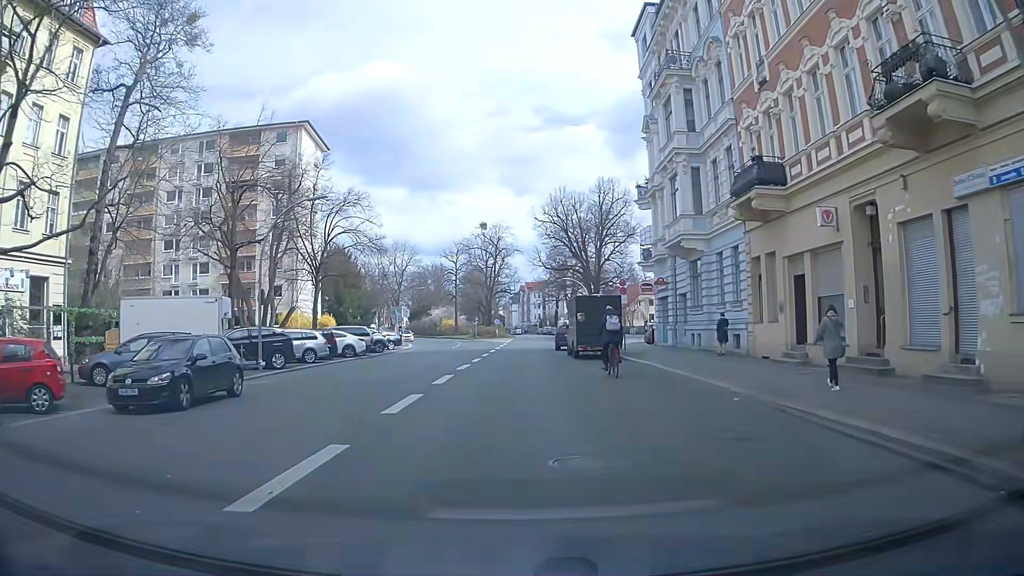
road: secondary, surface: asphalt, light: Day
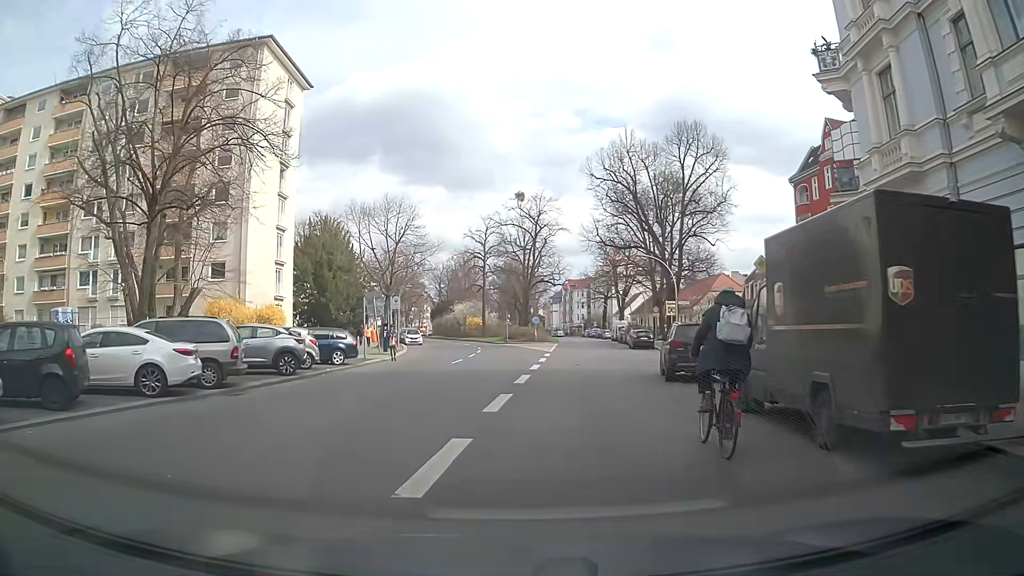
(-0.6, +23.4) m; -4°
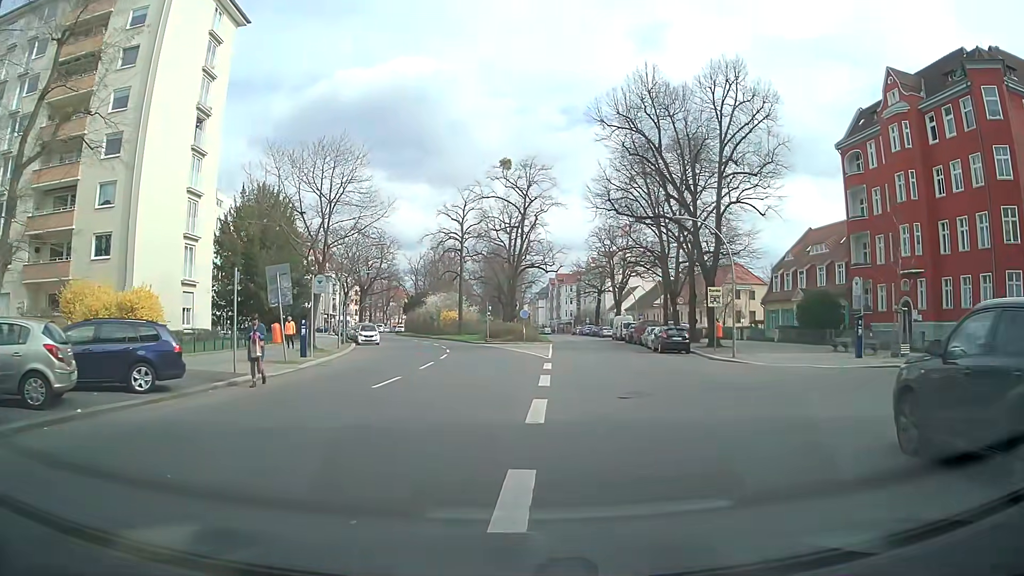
(+0.2, +14.4) m; +2°
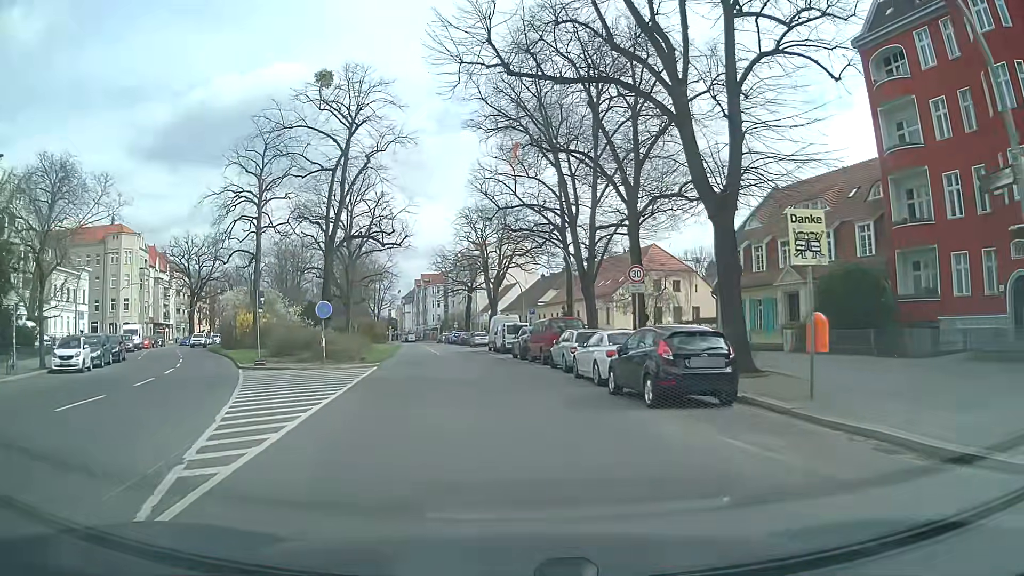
(+2.7, +24.6) m; +10°
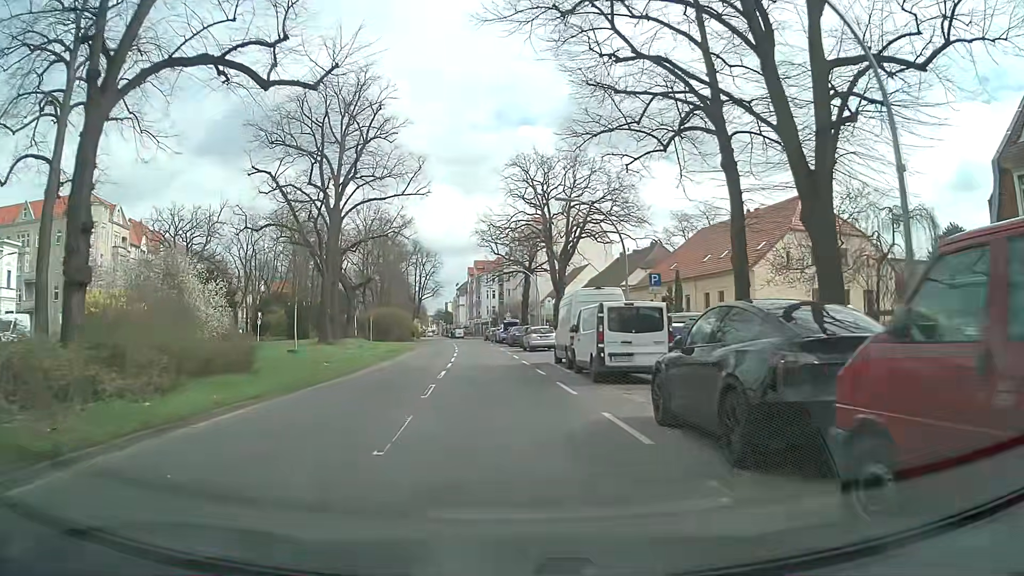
(-1.1, +26.7) m; -5°
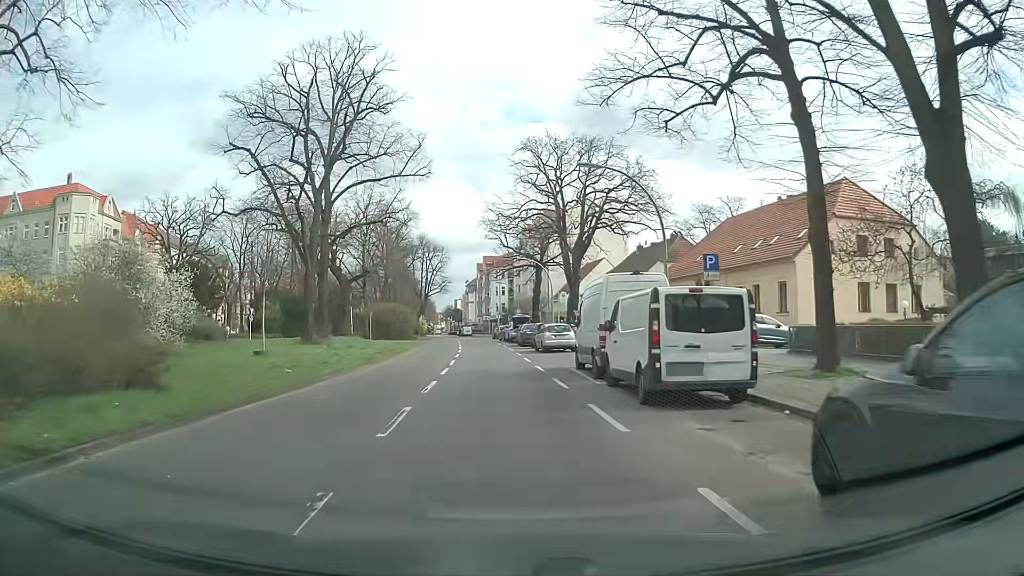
(0.0, +5.2) m; -1°
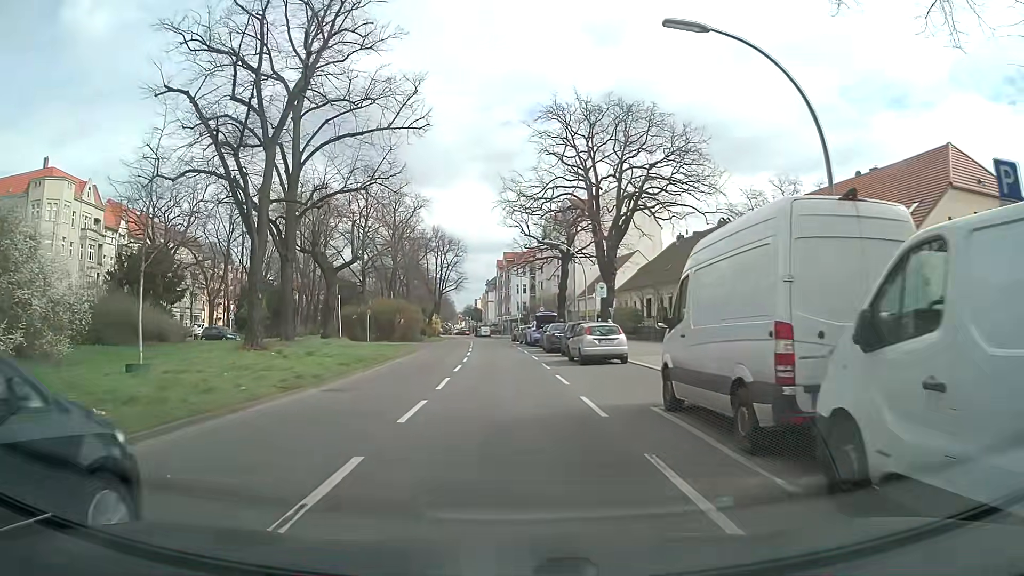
(0.0, +10.3) m; -2°
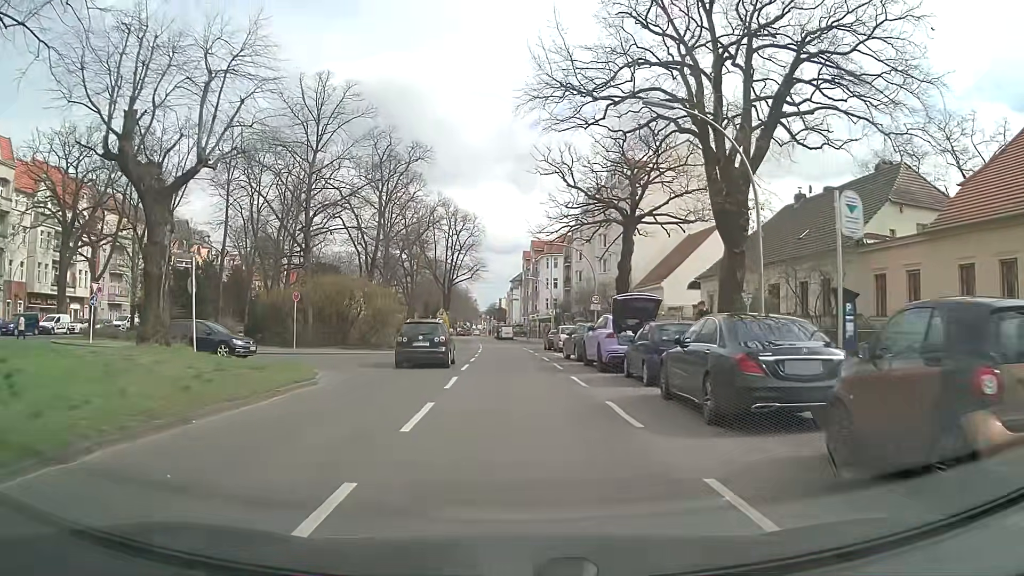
(0.0, +25.7) m; -1°
(0, +10) (0, +20) (0, +30) (0, +40) (0, +50) (-1, +60) (-1, +70) (-2, +80) (-3, +90) (-4, +100) m
